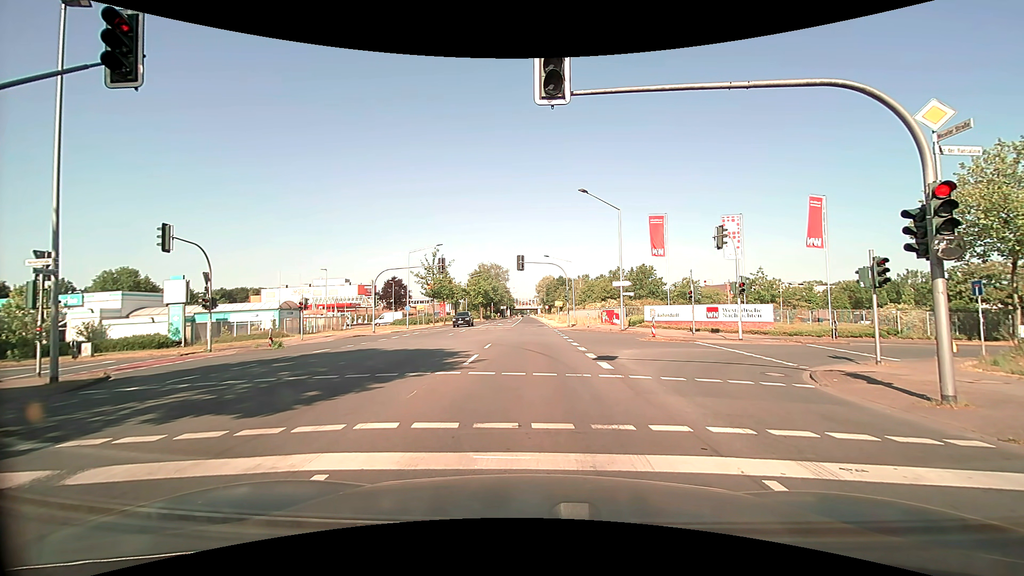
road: secondary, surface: asphalt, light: Day
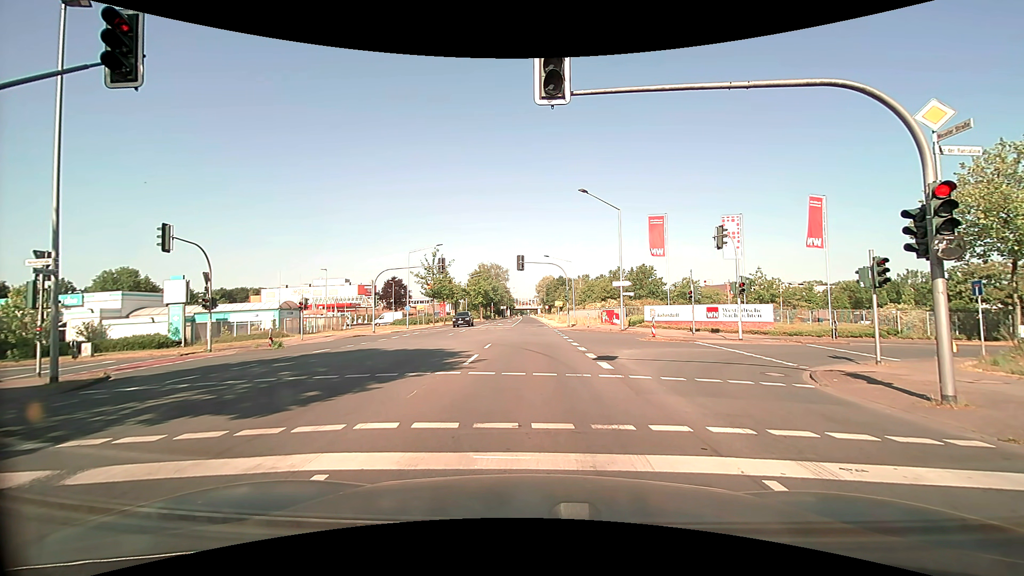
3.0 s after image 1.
(0.0, 0.0) m; 0°
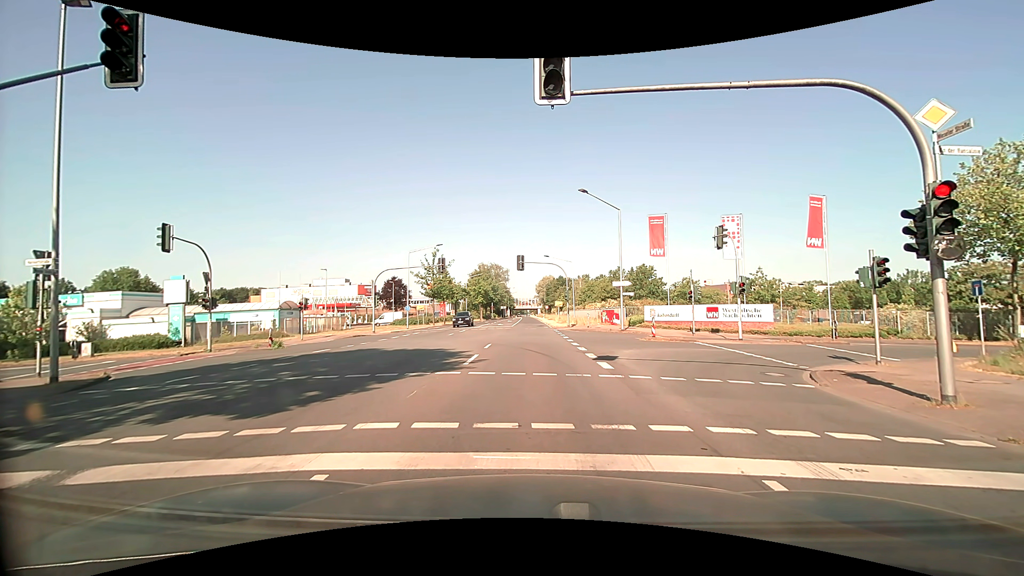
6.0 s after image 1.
(0.0, 0.0) m; 0°
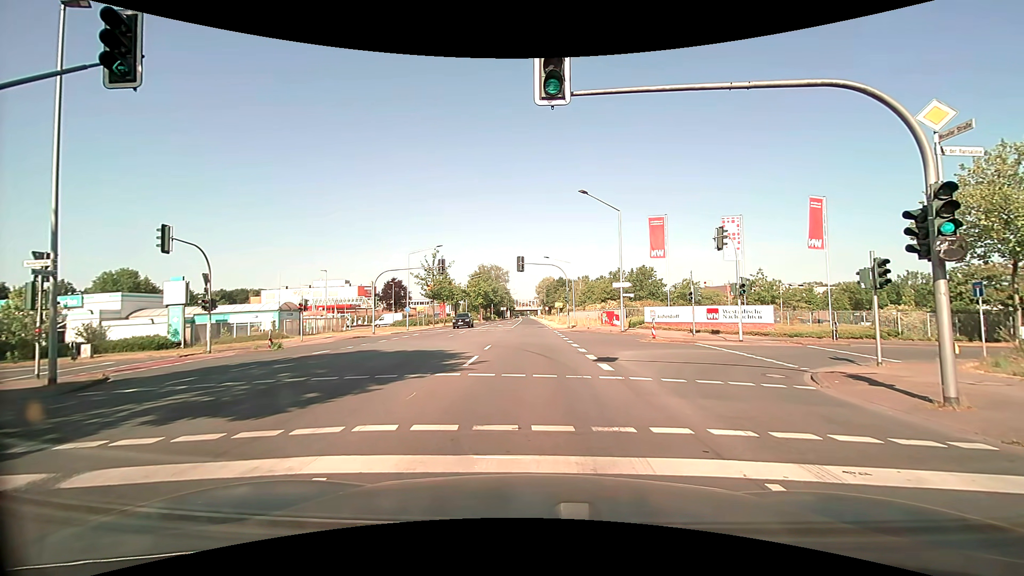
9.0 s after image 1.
(0.0, 0.0) m; 0°
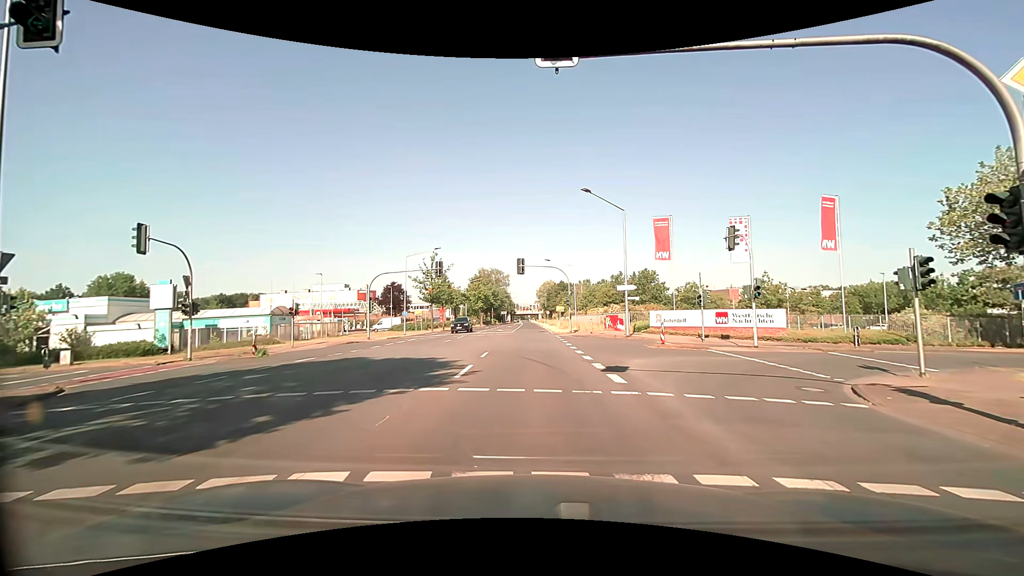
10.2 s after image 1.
(0.0, +1.8) m; +2°
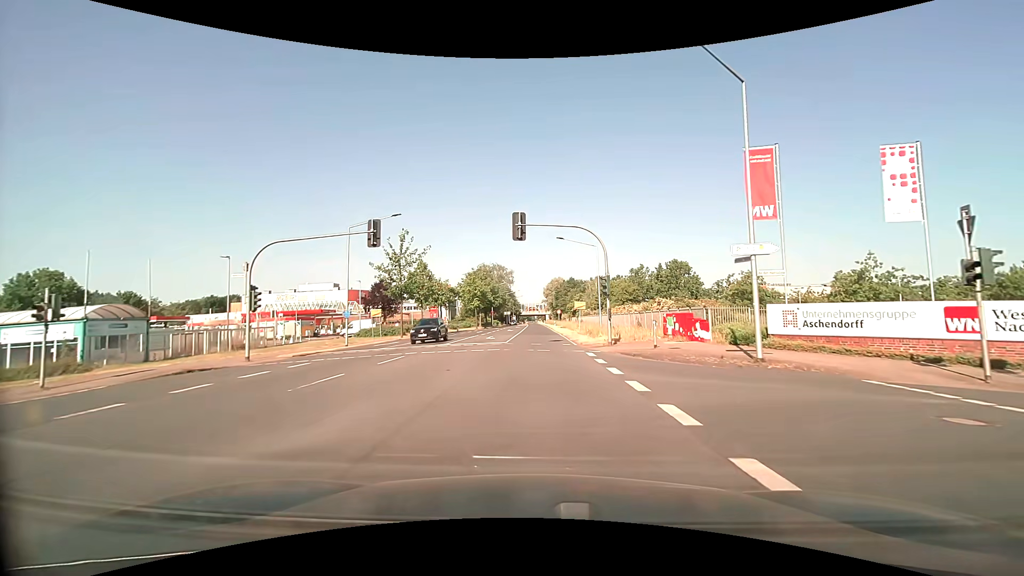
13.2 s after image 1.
(-0.4, +19.9) m; -2°
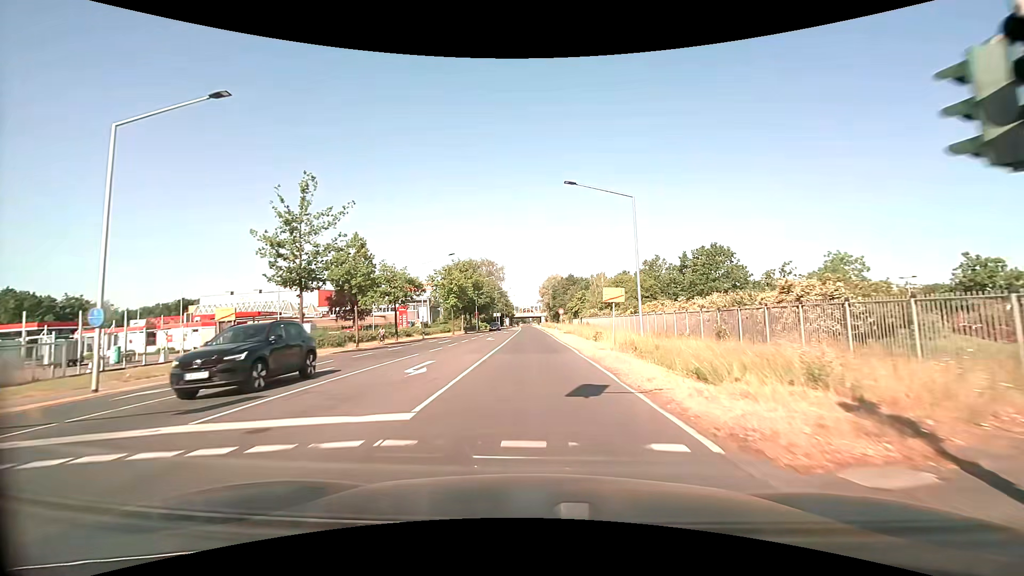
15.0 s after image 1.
(+0.1, +21.1) m; +1°
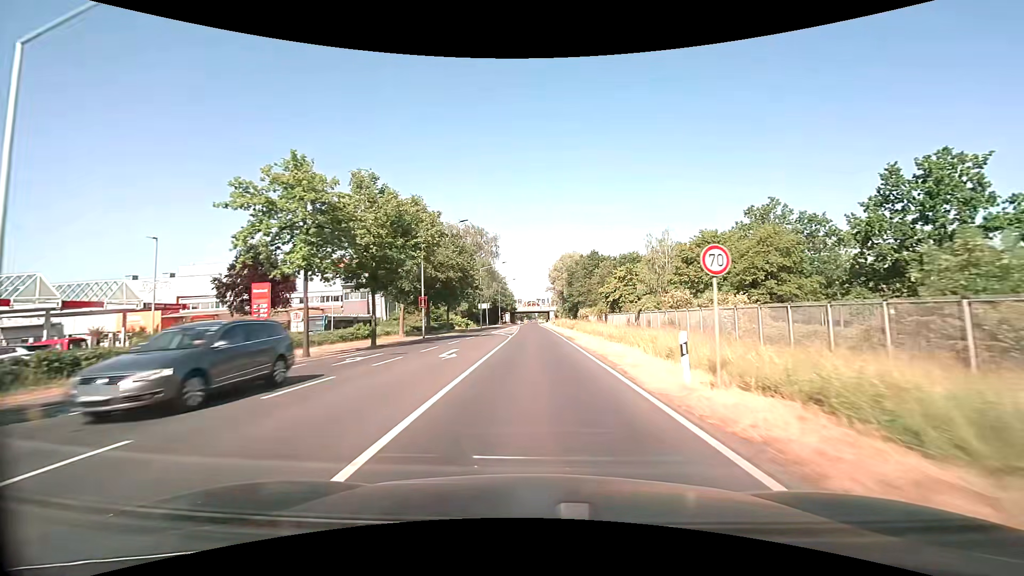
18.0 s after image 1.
(-0.5, +47.0) m; -1°
(0, +10) (0, +20) (0, +30) (0, +40) (0, +50) (0, +60) (0, +70) (0, +80) (0, +90) (-1, +100) m
